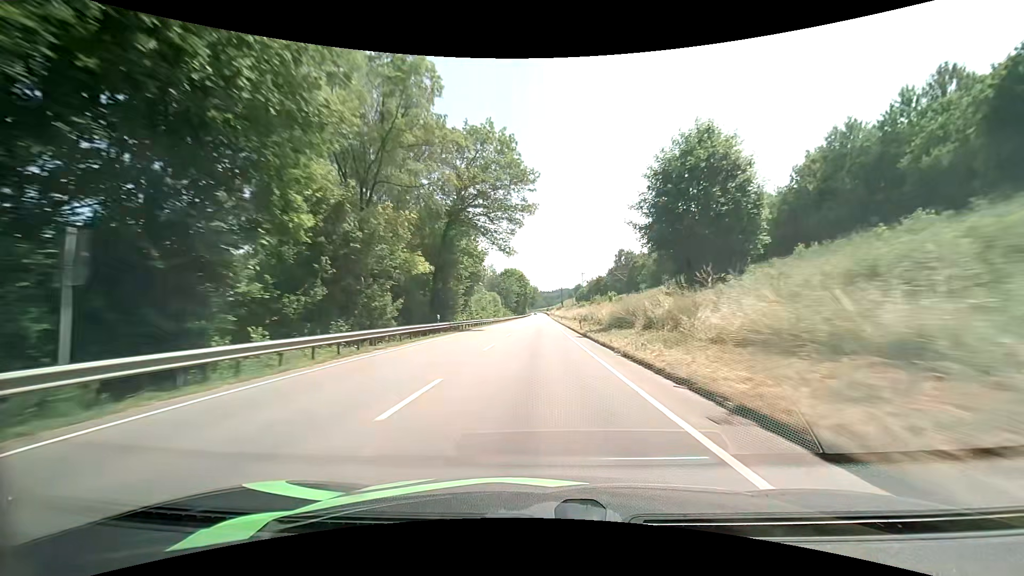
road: primary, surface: asphalt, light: Day
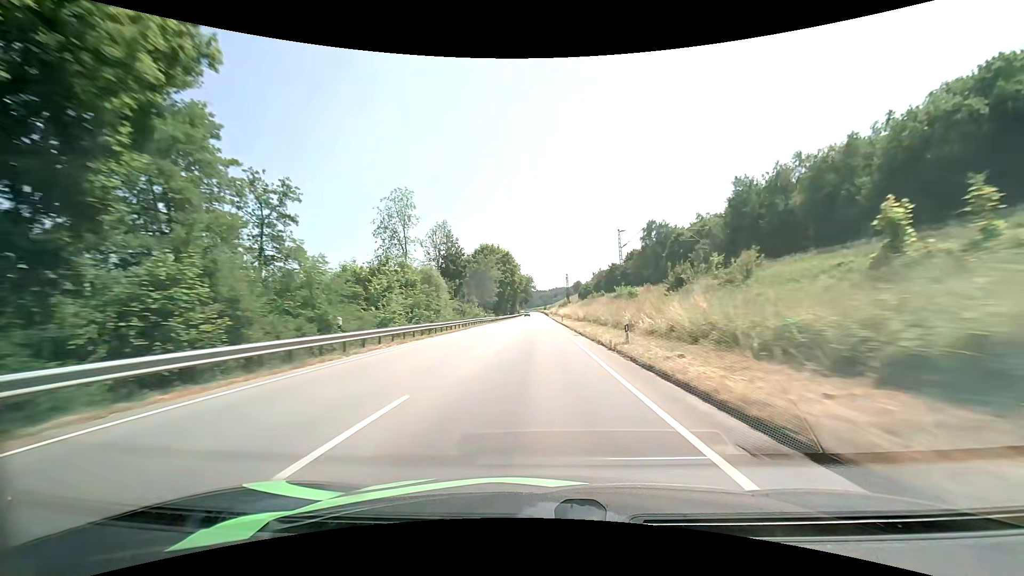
(+0.8, +63.4) m; +1°
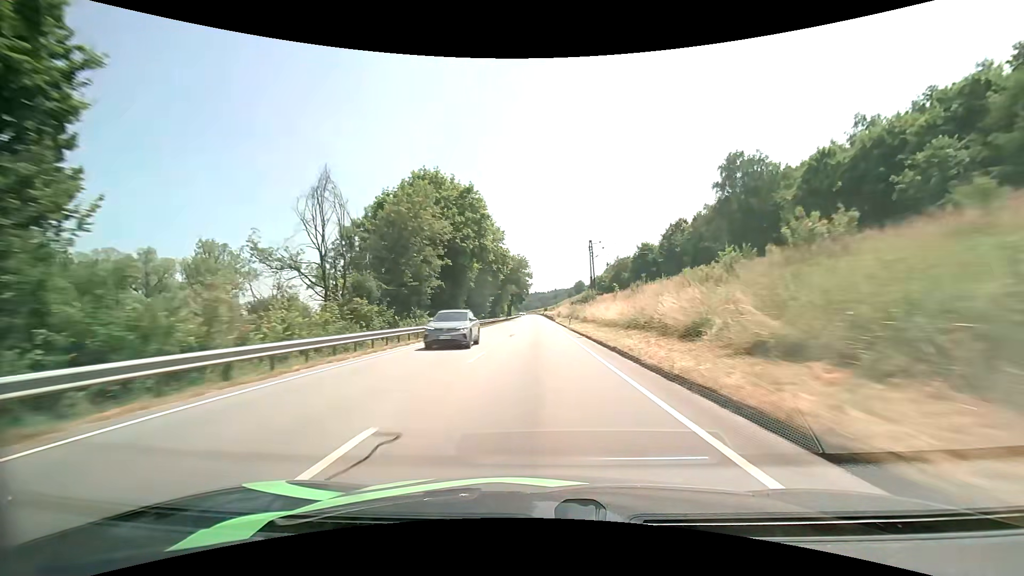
(-0.3, +63.6) m; 0°
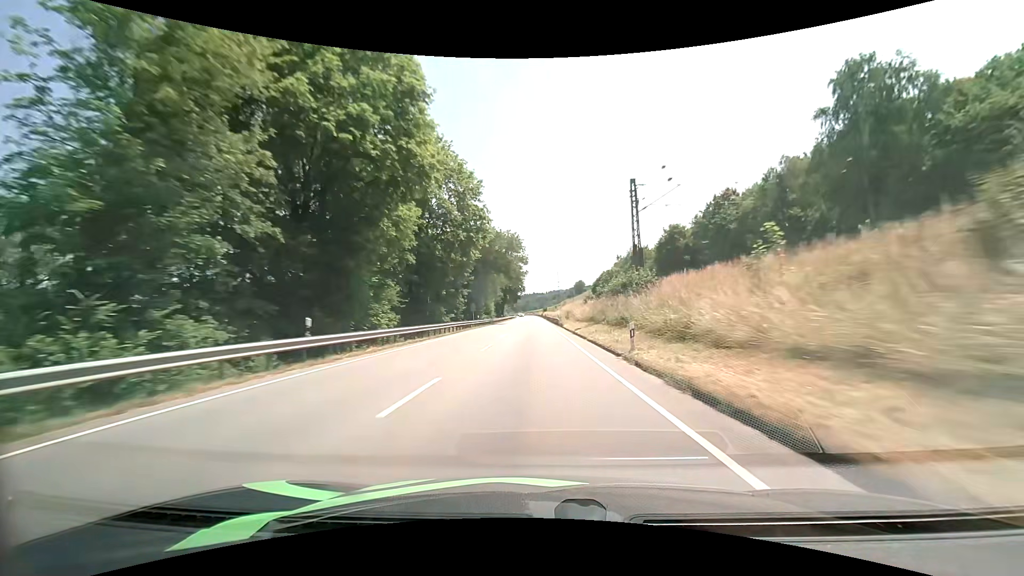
(0.0, +32.0) m; 0°
(0, +10) (0, +20) (0, +30) (0, +40) (0, +50) (0, +60) (0, +70) (0, +80) (-1, +90) (-1, +100) m
